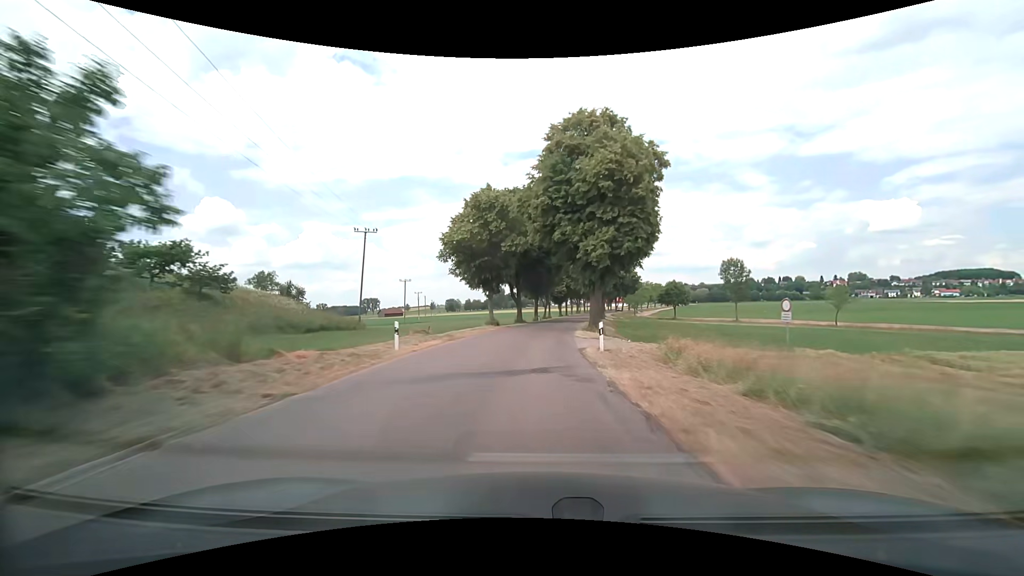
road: unclassified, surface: asphalt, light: Day
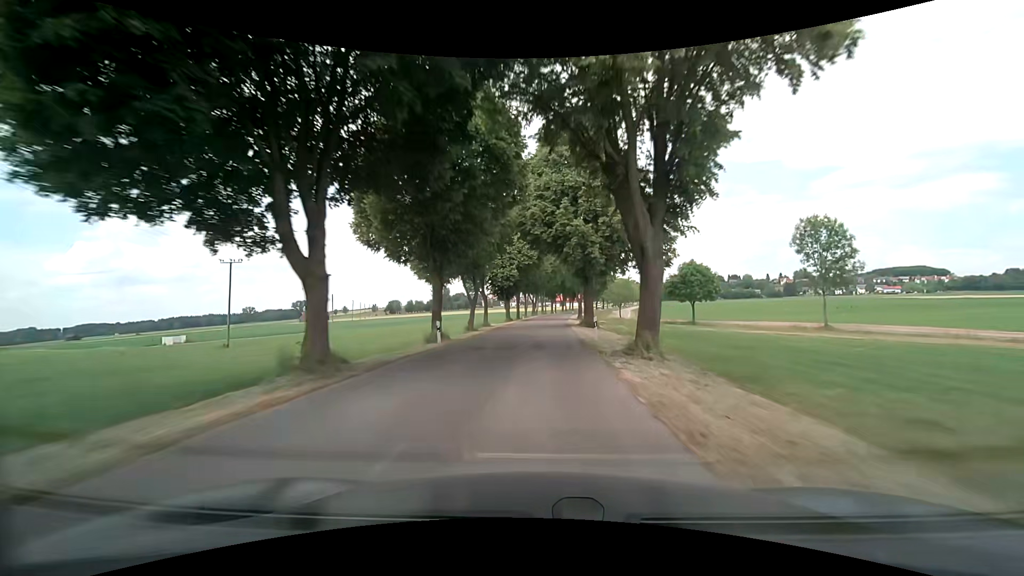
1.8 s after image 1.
(+2.1, +45.1) m; +5°
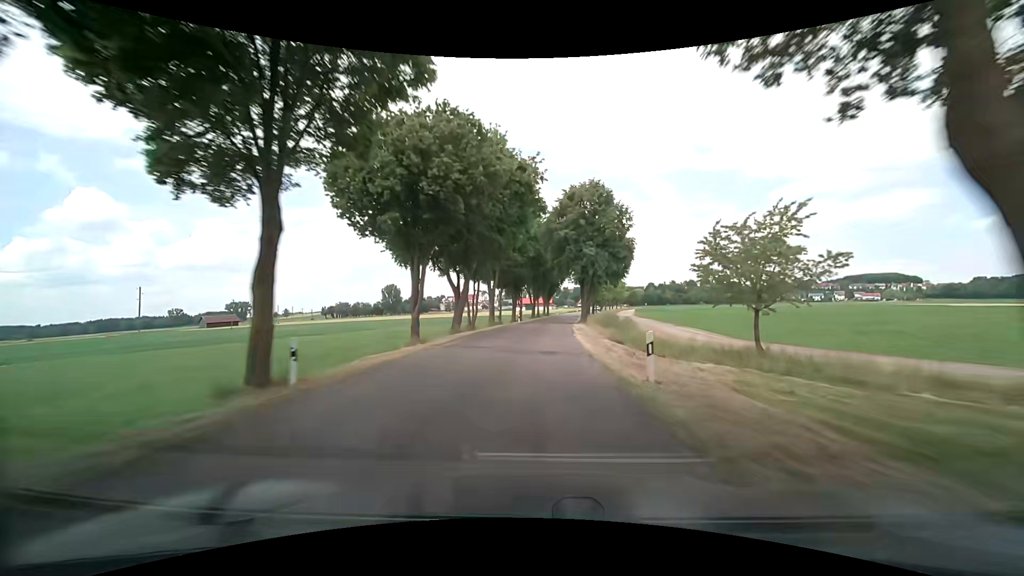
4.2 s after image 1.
(+2.4, +61.5) m; +5°
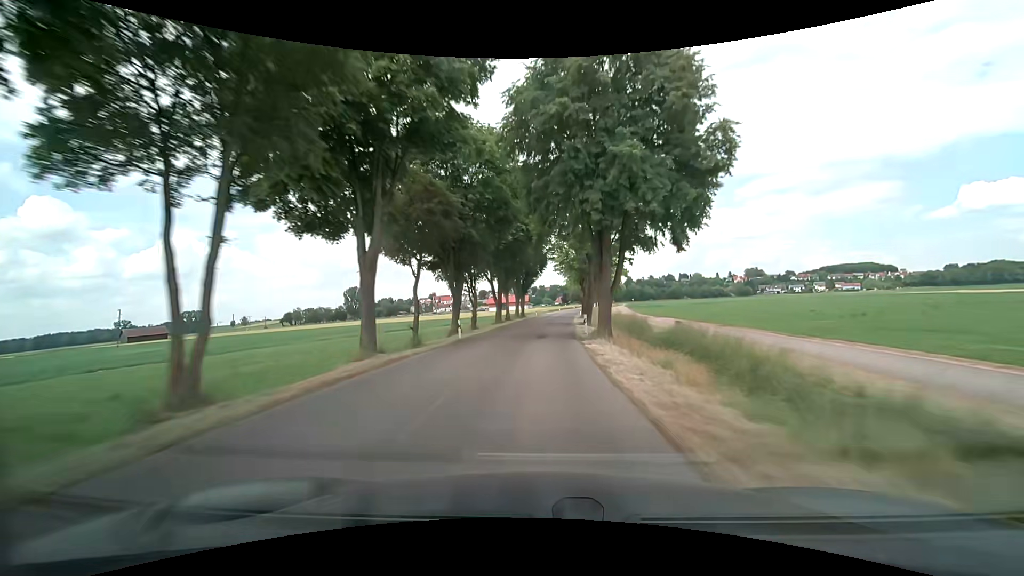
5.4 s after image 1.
(+0.6, +31.0) m; +2°
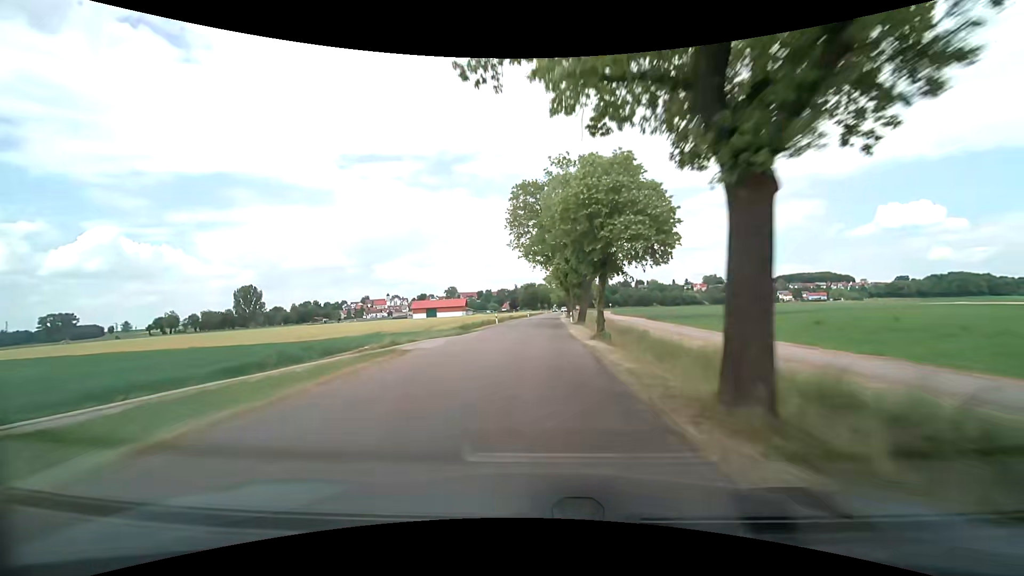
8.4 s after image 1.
(+4.4, +77.3) m; +6°
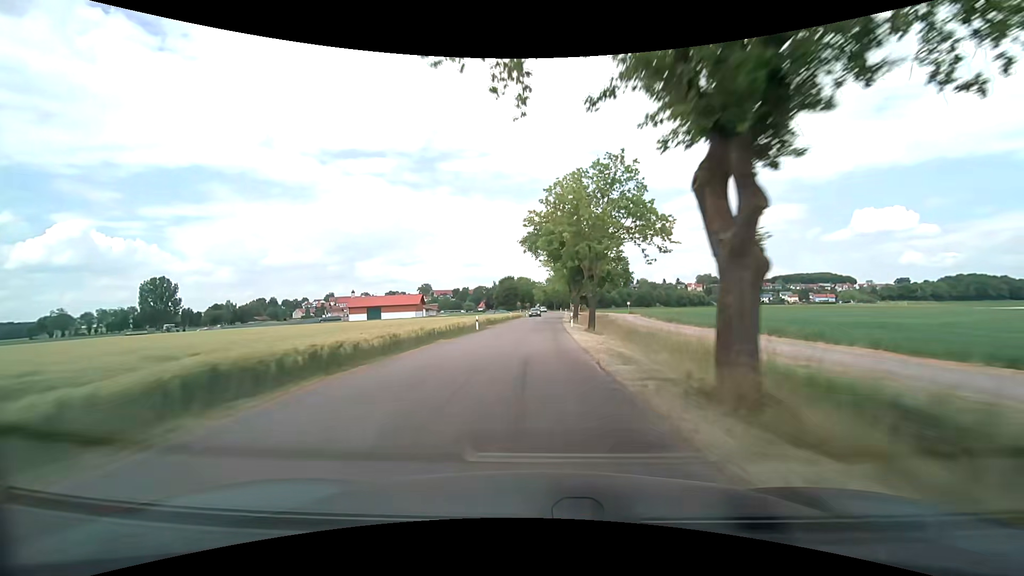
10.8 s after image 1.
(+1.7, +60.9) m; +3°
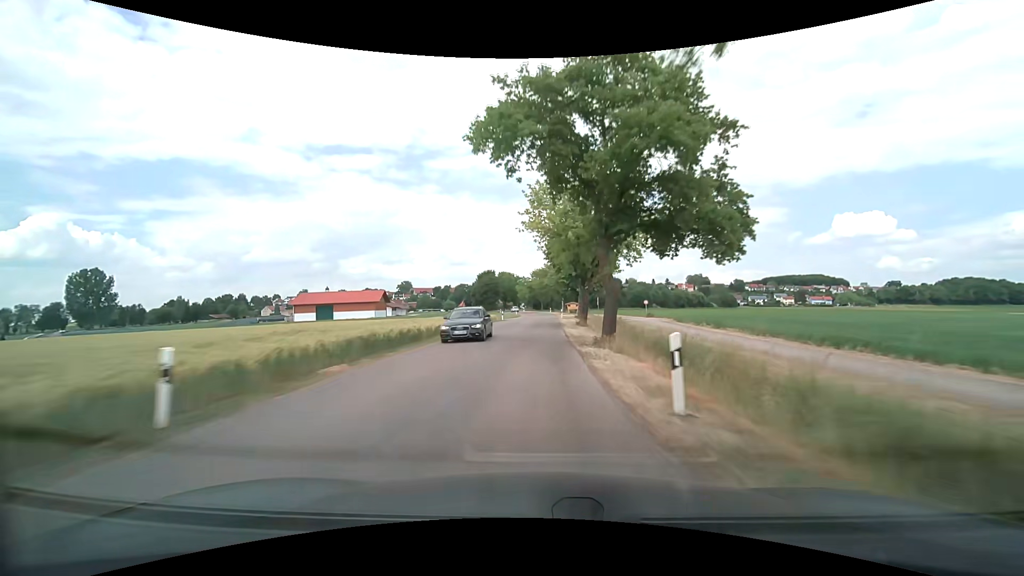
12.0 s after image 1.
(+0.4, +29.6) m; +2°
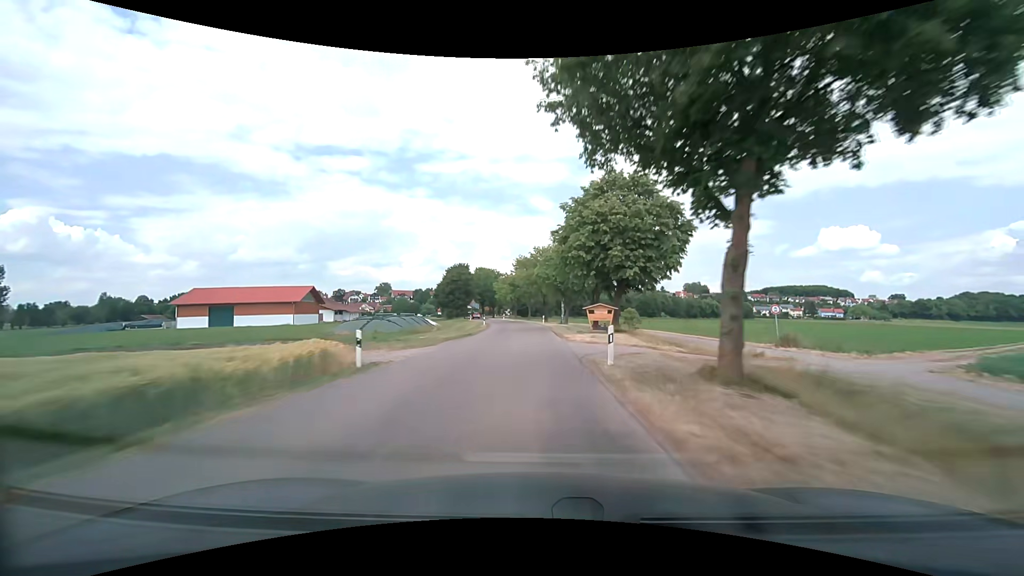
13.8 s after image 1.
(+0.5, +43.7) m; +1°
(0, +10) (0, +20) (0, +30) (-1, +40) (-1, +50) (-2, +60) (-2, +70) (-4, +80) (-6, +90) (-8, +99) m
